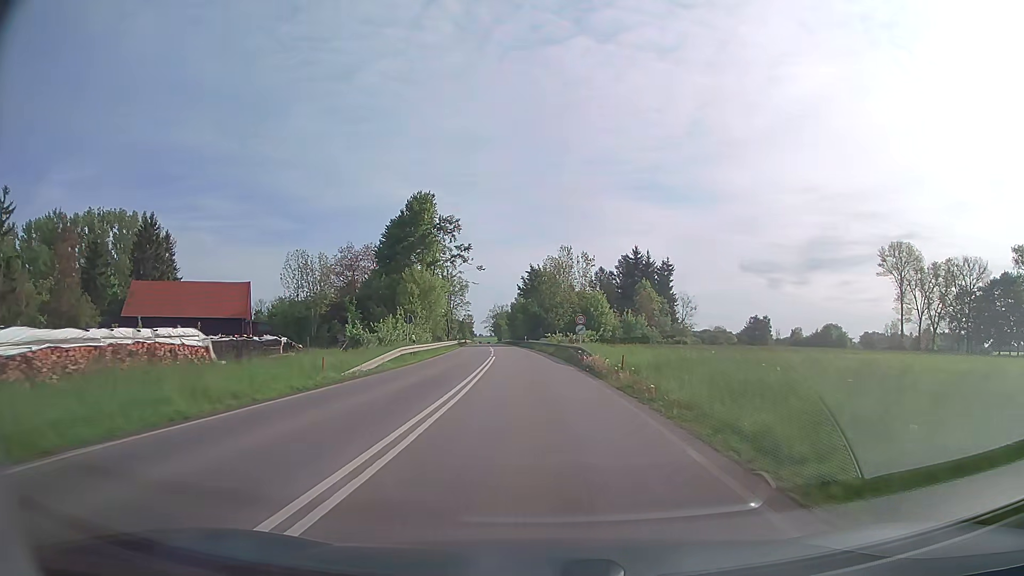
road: secondary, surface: asphalt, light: Day
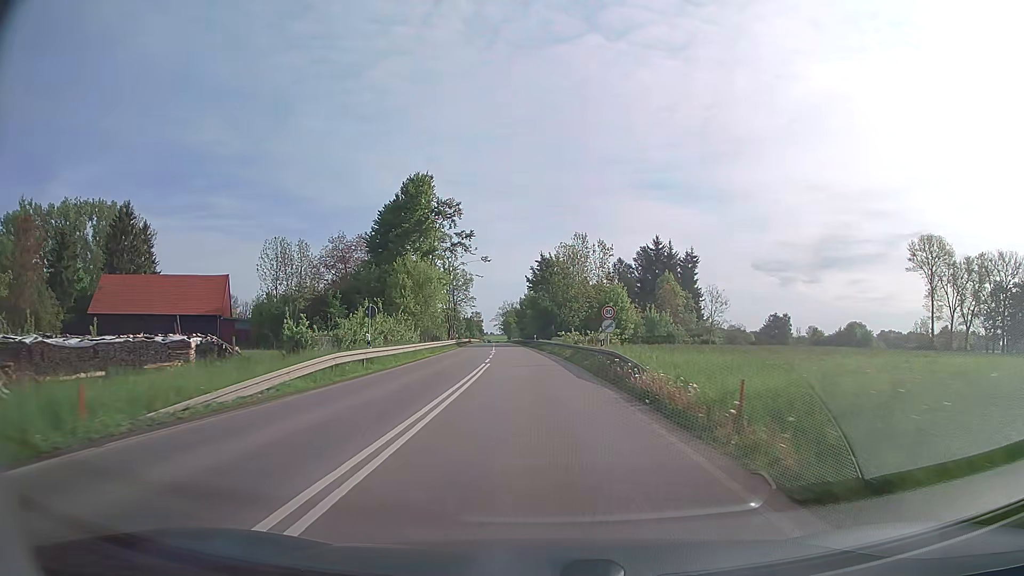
(-0.1, +11.7) m; -1°
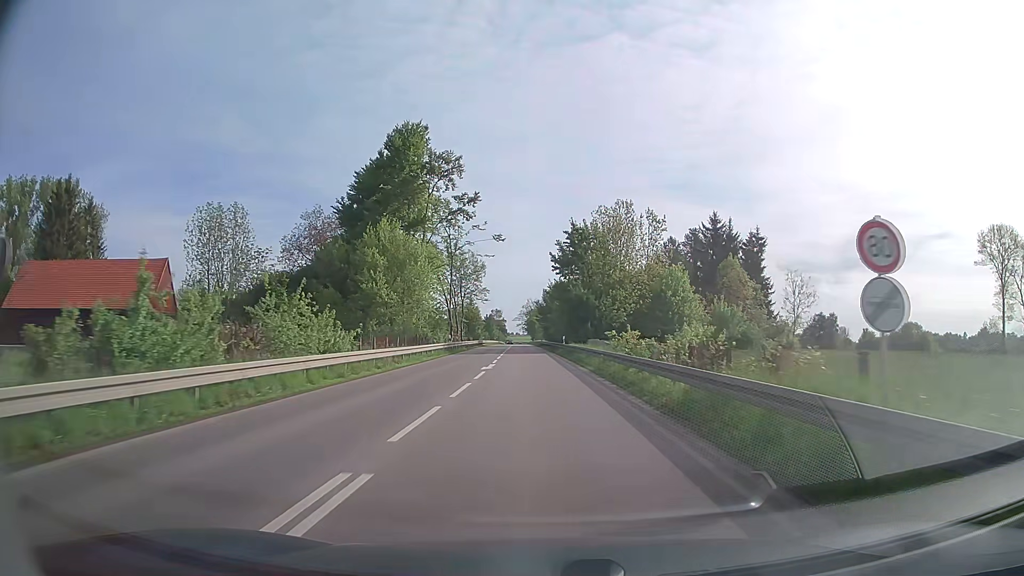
(-0.4, +23.6) m; -2°
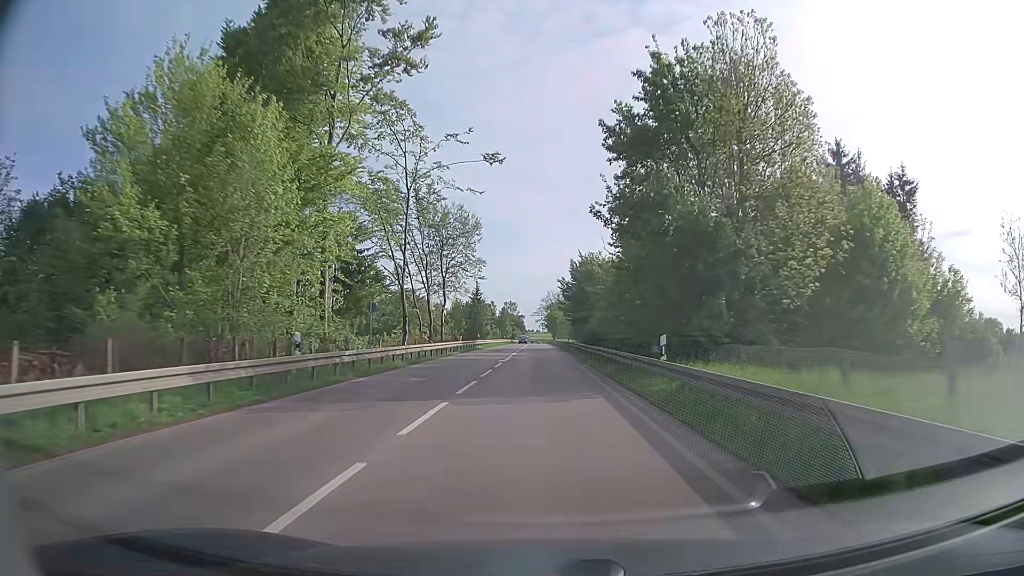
(-0.7, +35.8) m; -2°
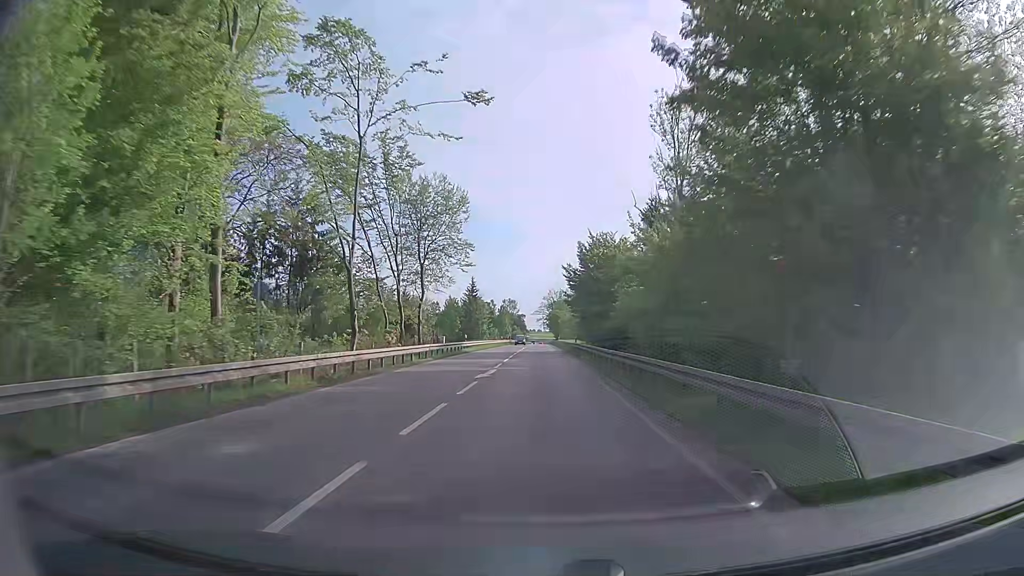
(0.0, +12.0) m; 0°
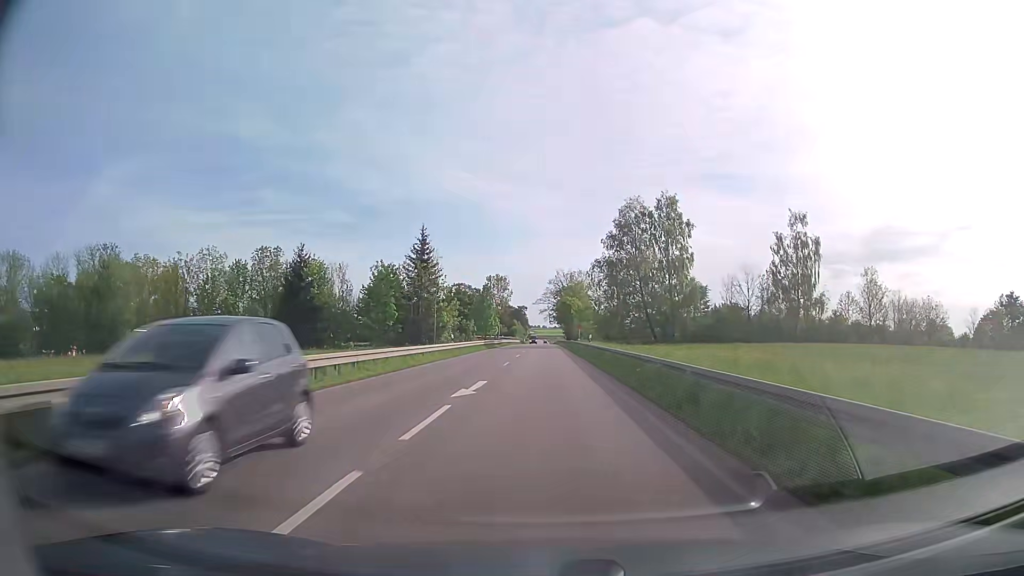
(-0.3, +60.8) m; 0°
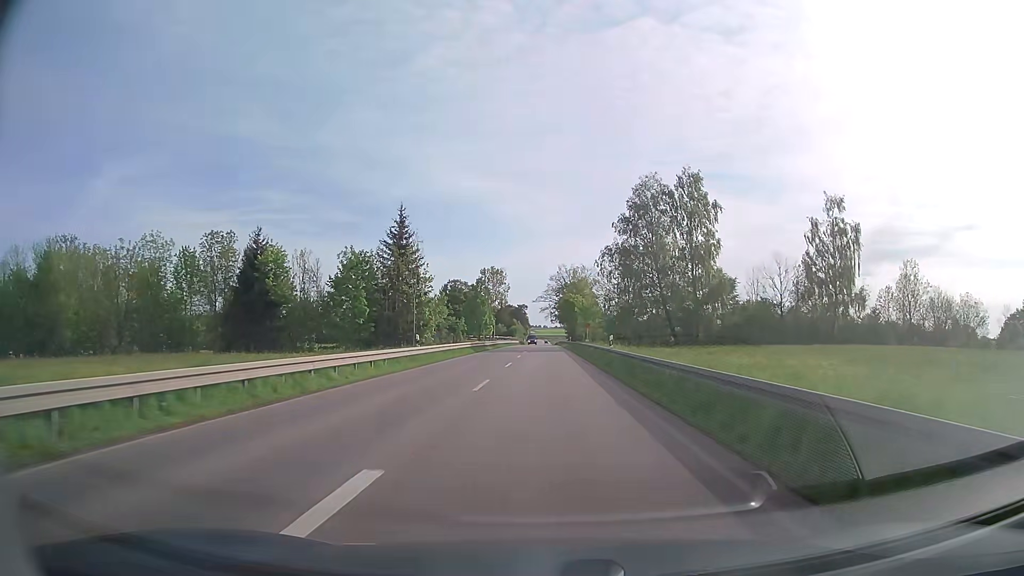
(0.0, +12.4) m; 0°
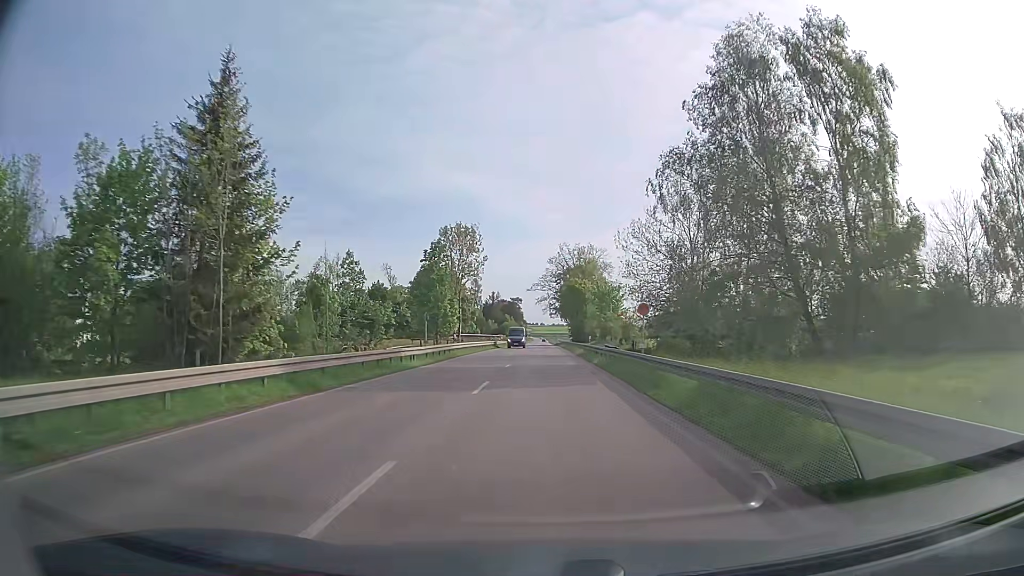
(+0.1, +37.4) m; 0°
(0, +10) (0, +20) (0, +30) (0, +40) (0, +50) (0, +60) (0, +70) (0, +80) (0, +90) (0, +100) m
